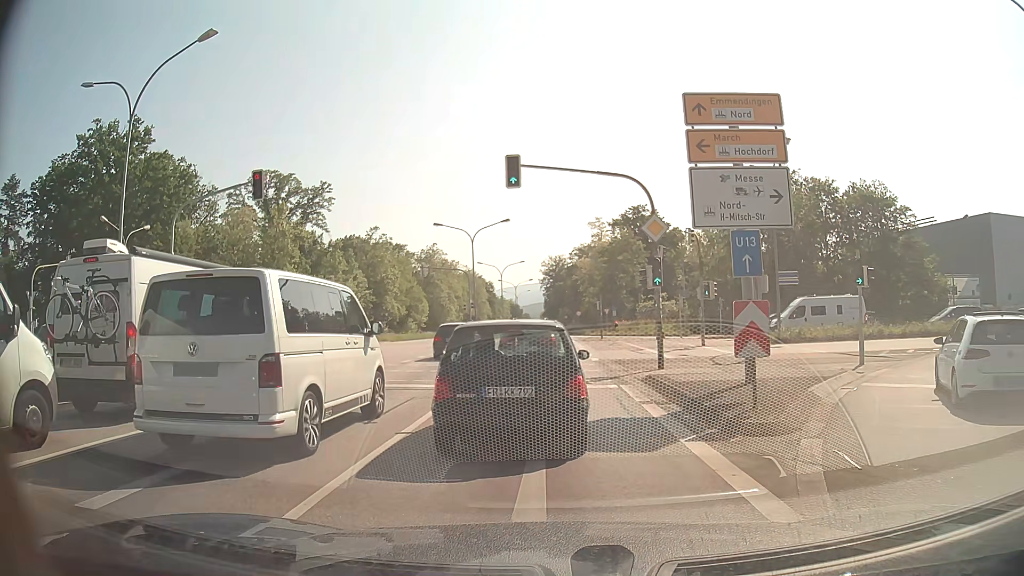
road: primary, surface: asphalt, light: Day
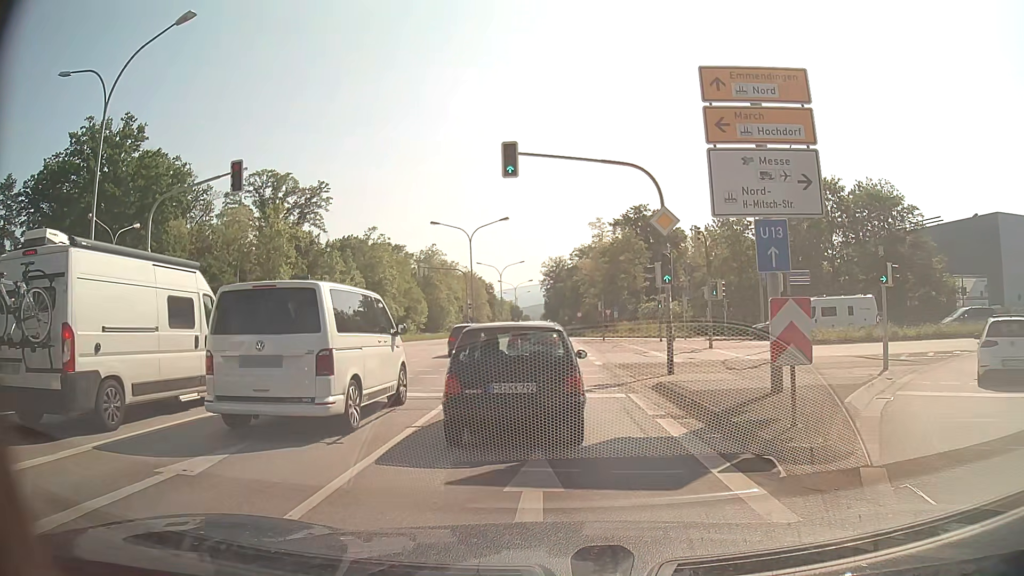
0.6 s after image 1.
(0.0, +1.7) m; -2°
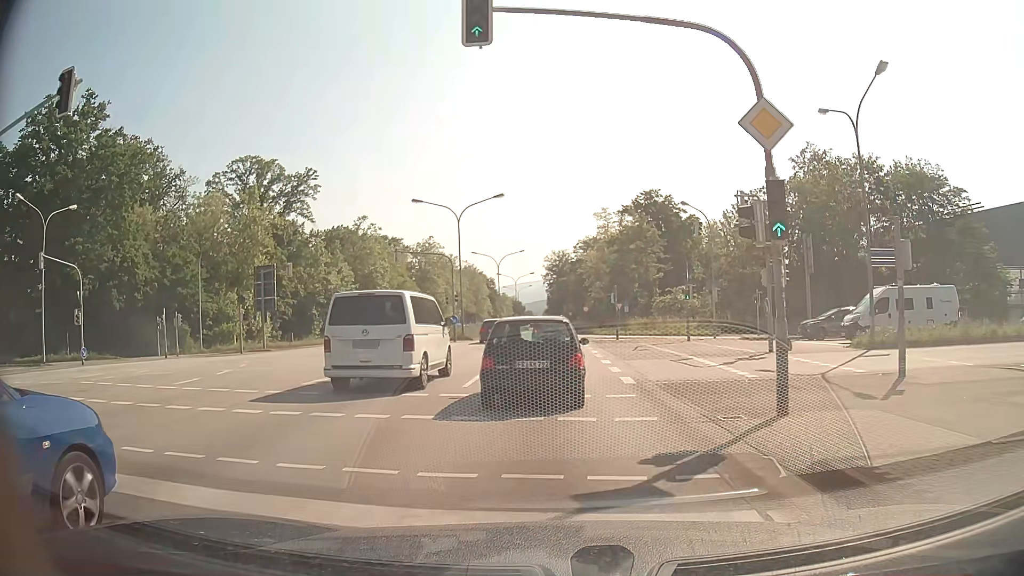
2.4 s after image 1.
(+0.1, +8.9) m; +1°
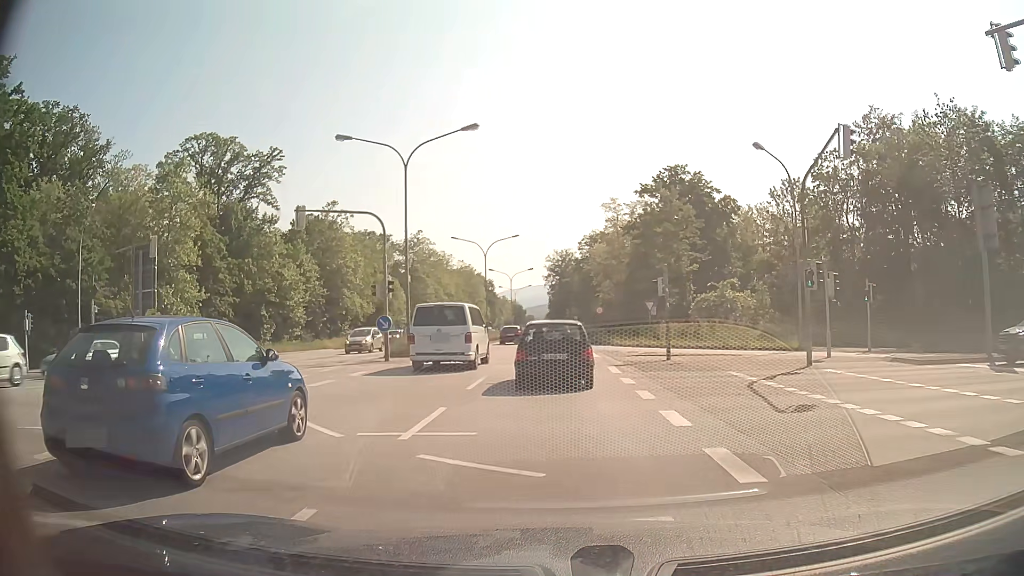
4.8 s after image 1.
(-0.2, +18.3) m; -1°
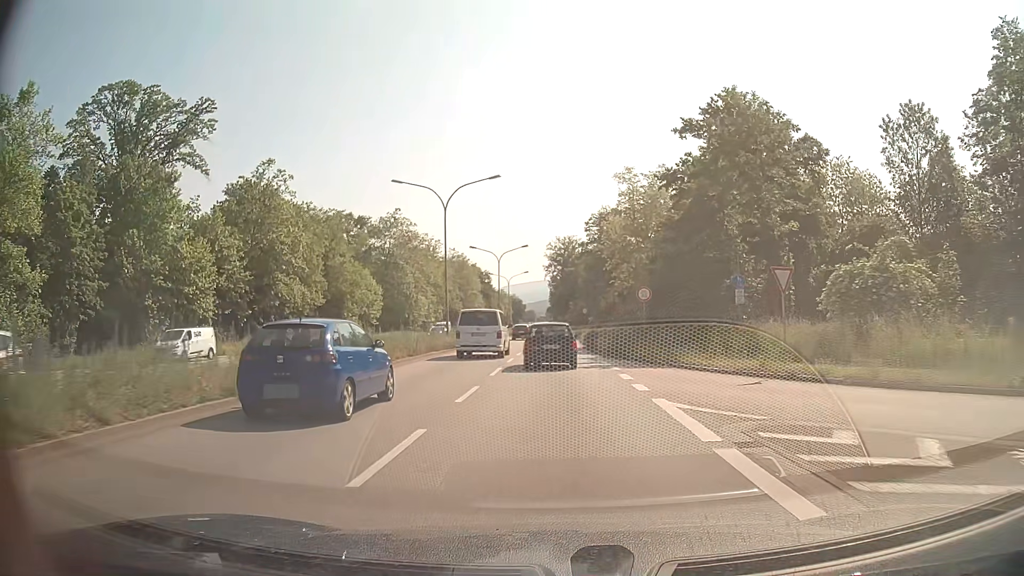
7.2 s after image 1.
(0.0, +24.9) m; 0°
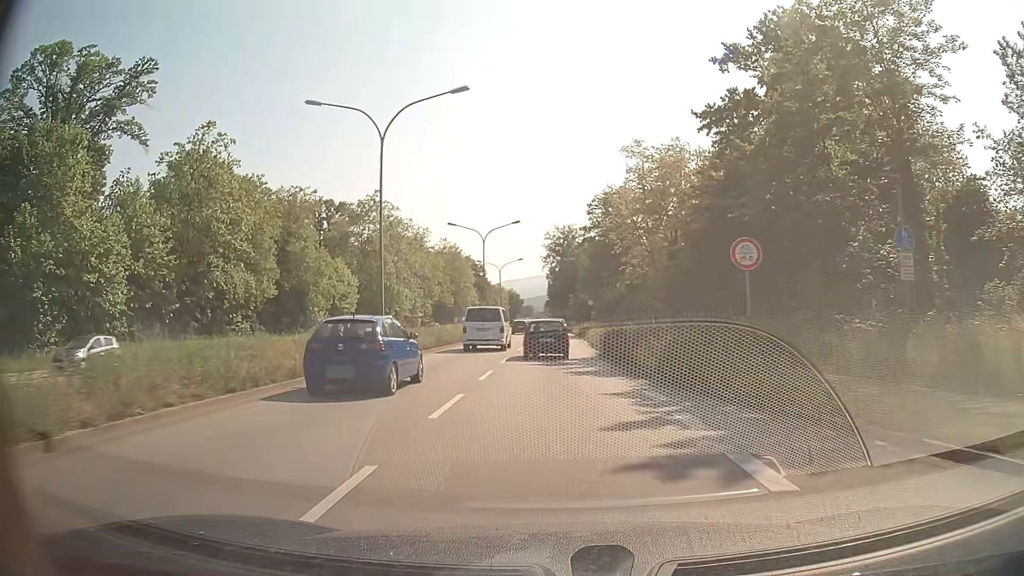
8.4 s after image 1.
(0.0, +14.8) m; 0°
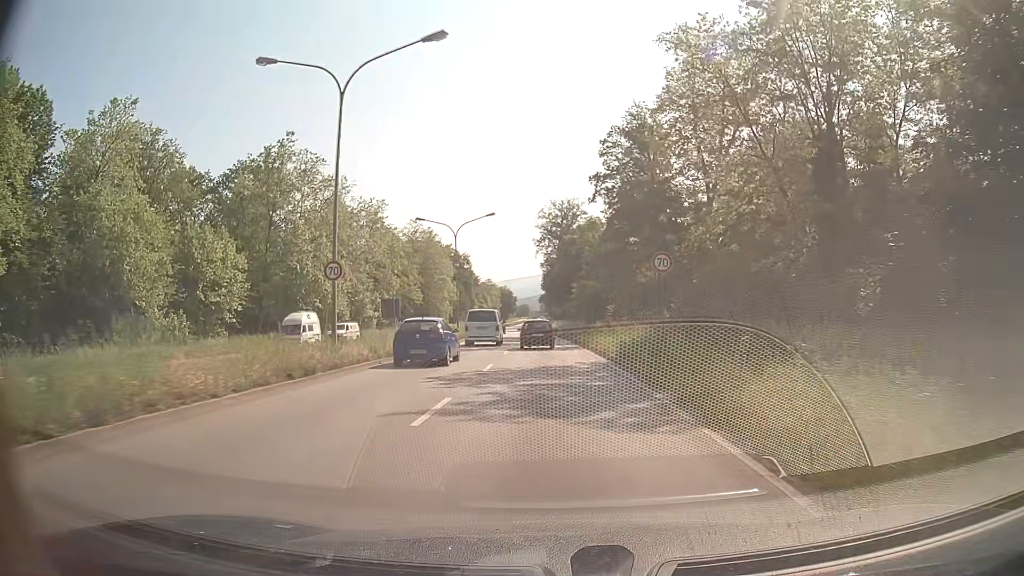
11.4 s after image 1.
(+0.1, +40.2) m; +1°
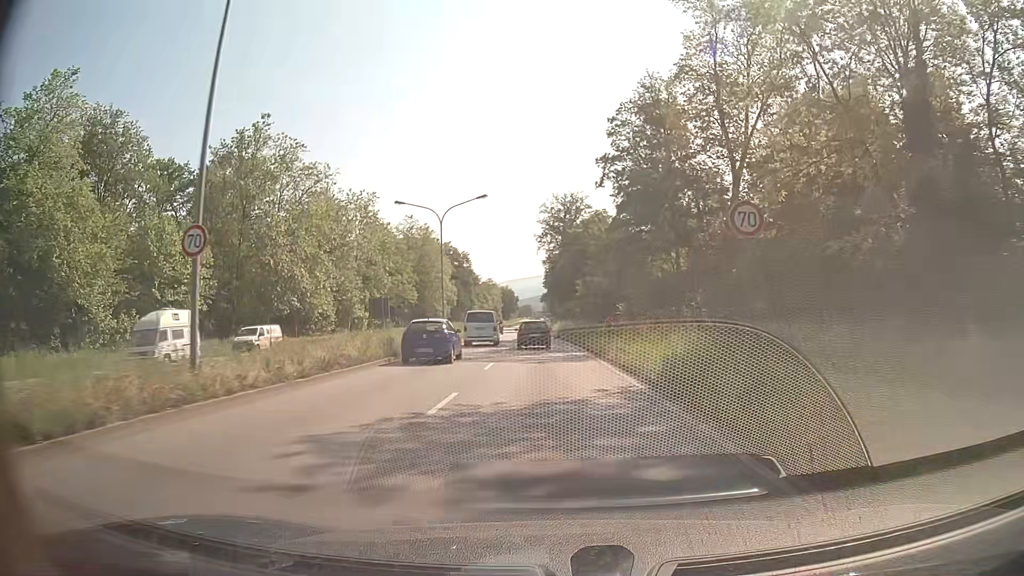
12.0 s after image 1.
(-0.1, +8.2) m; 0°
(0, +10) (0, +20) (-1, +30) (-1, +40) (-2, +50) (-3, +60) (-3, +70) (-4, +80) (-5, +90) (-5, +100) m
